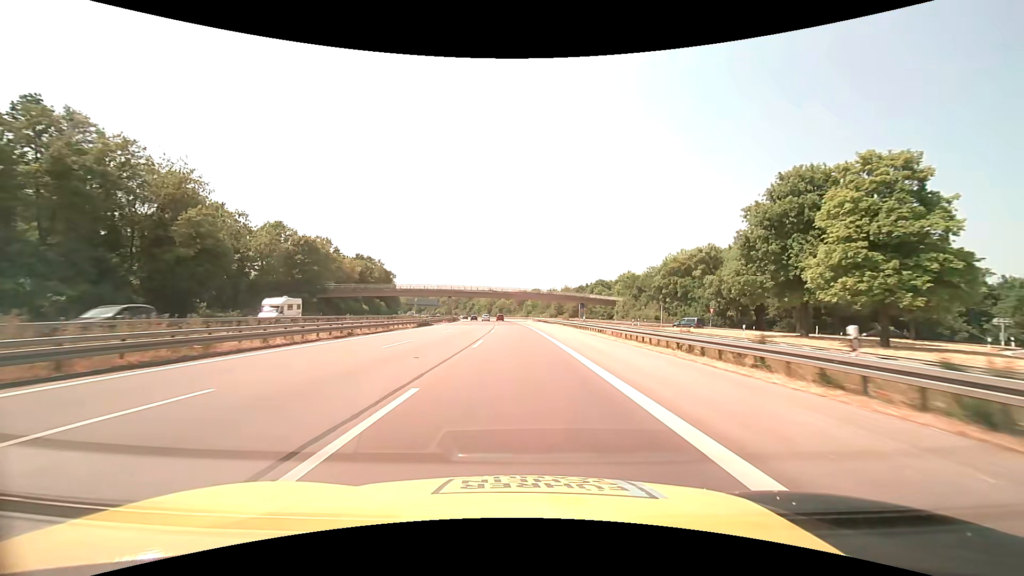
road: motorway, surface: asphalt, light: Day
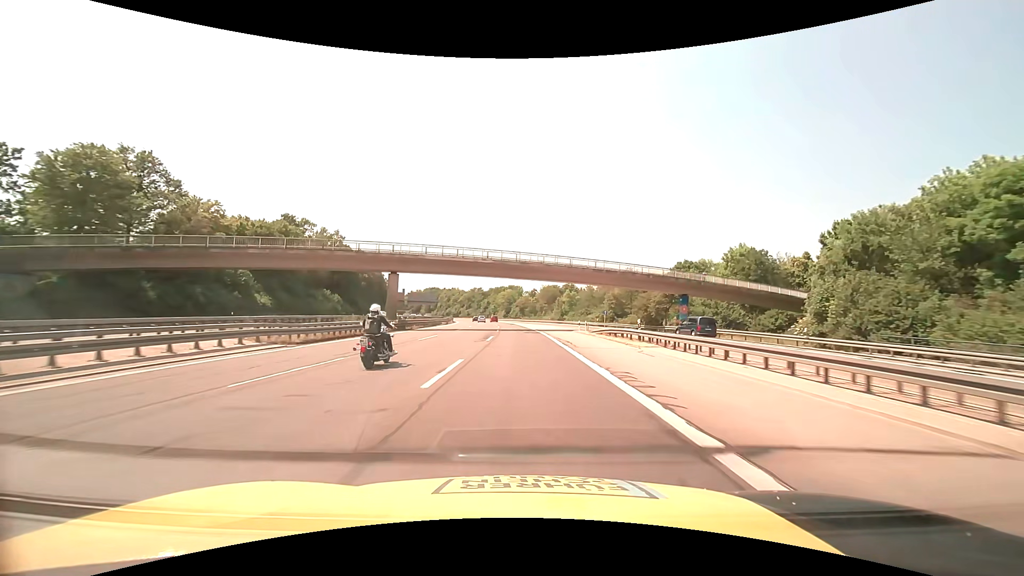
(-1.4, +65.9) m; -3°
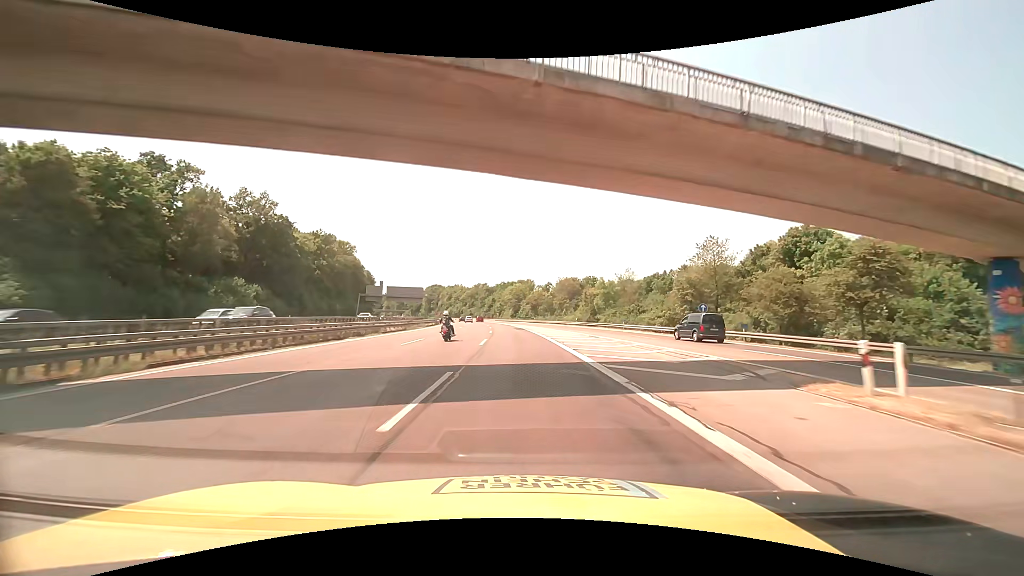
(-0.6, +39.5) m; -1°
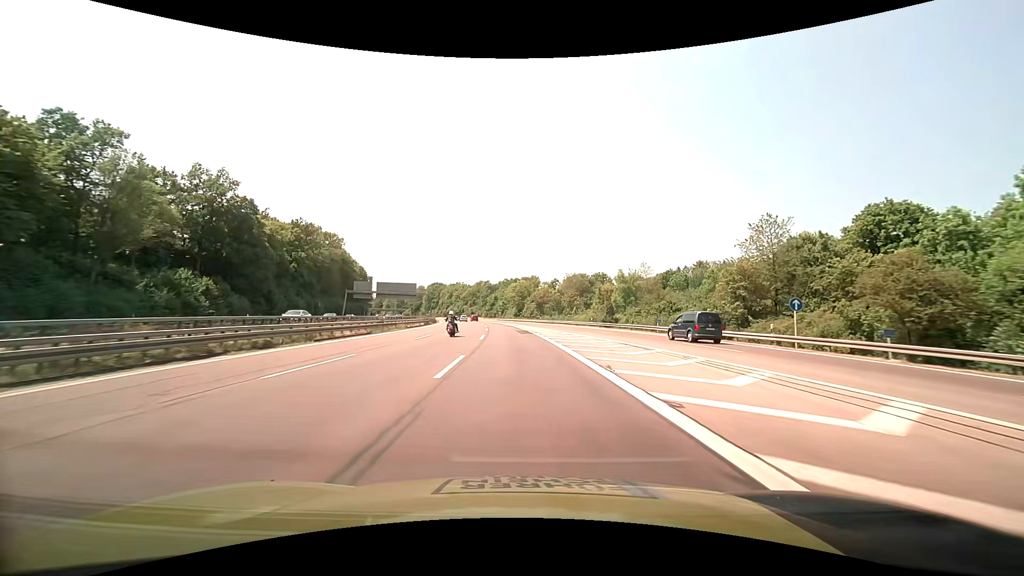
(0.0, +13.2) m; 0°
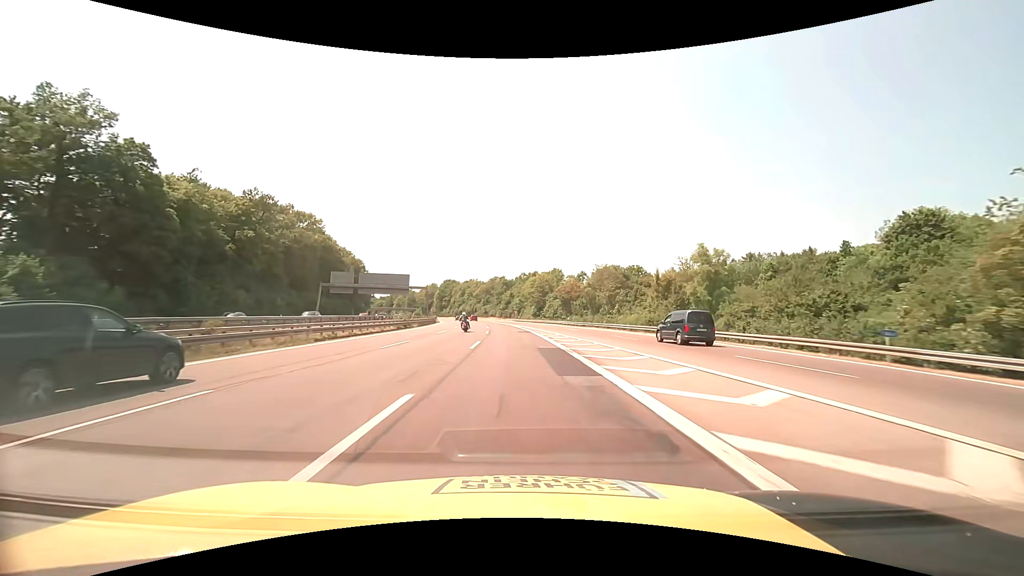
(-0.5, +26.4) m; -2°
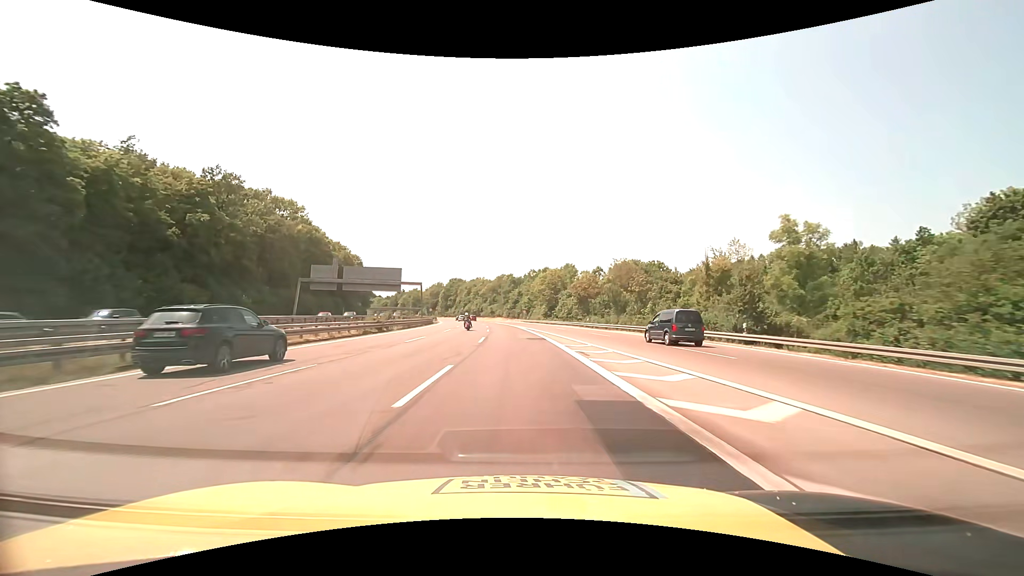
(-0.1, +13.2) m; -1°
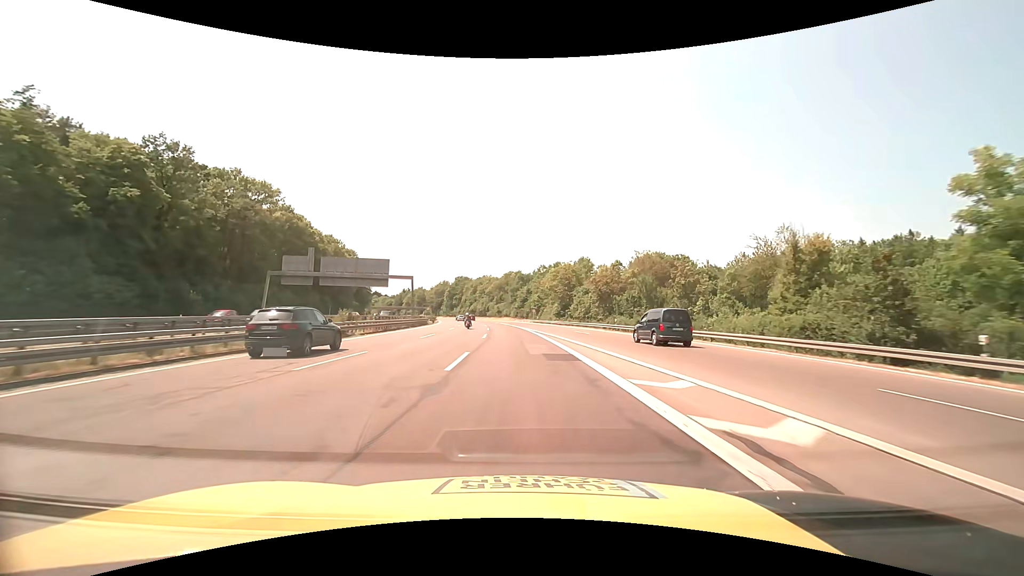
(-0.1, +13.3) m; -1°
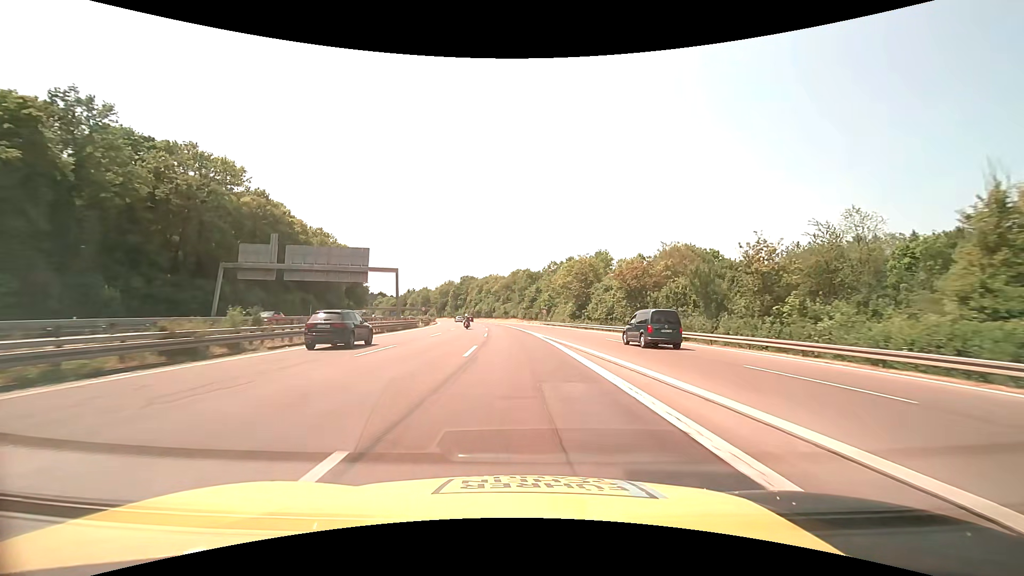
(-0.1, +13.3) m; -1°
(0, +10) (0, +20) (-1, +30) (-1, +40) (-2, +50) (-2, +60) (-3, +70) (-4, +80) (-6, +90) (-7, +100) m
